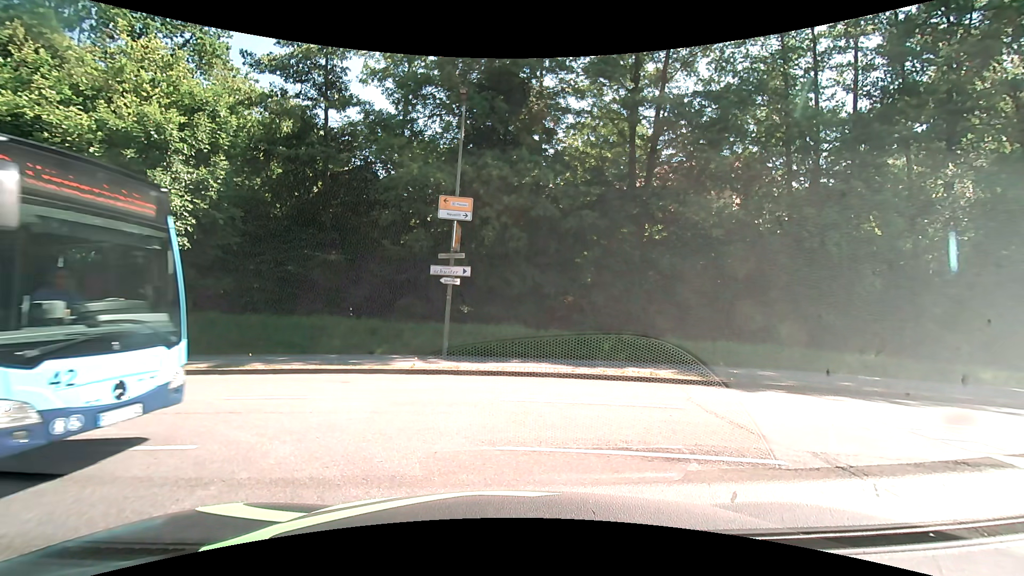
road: unclassified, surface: asphalt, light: Day
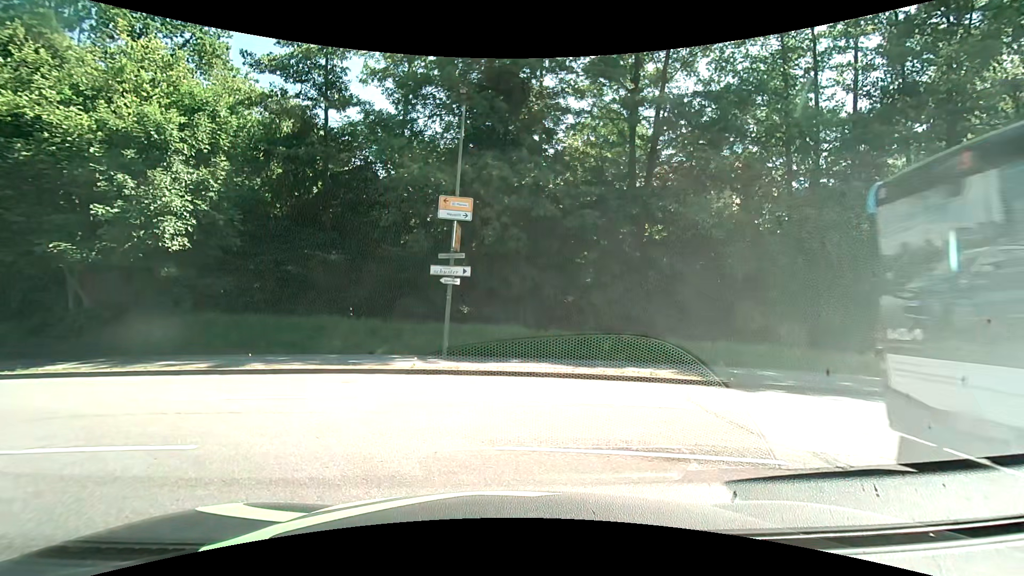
(0.0, 0.0) m; 0°
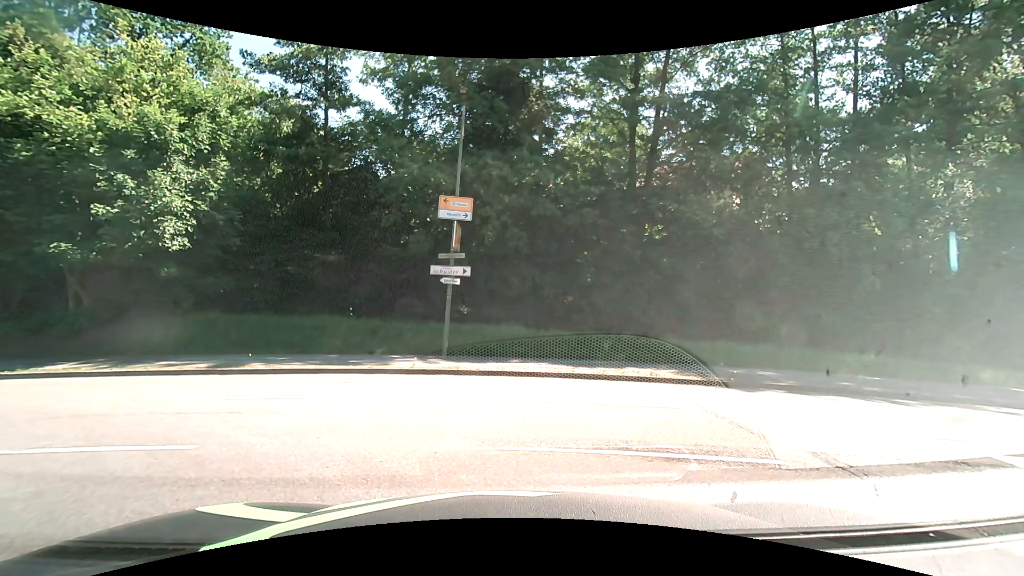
(0.0, 0.0) m; 0°
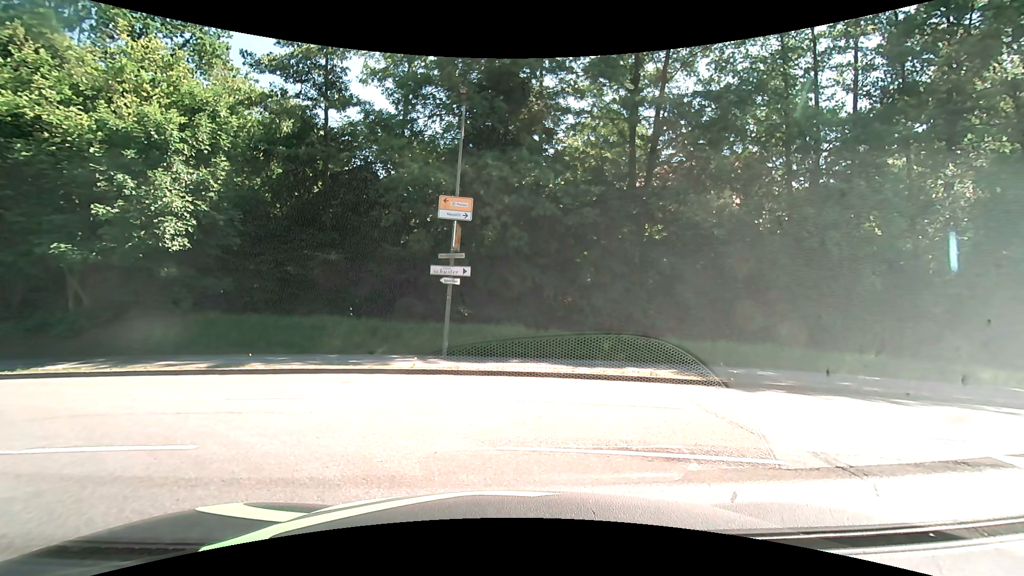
(0.0, 0.0) m; 0°
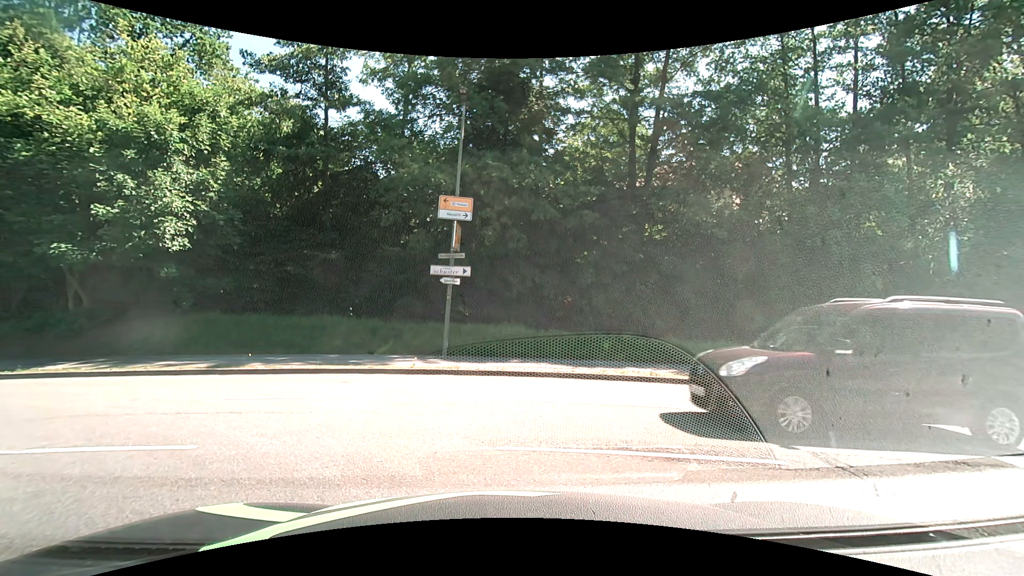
(0.0, 0.0) m; 0°
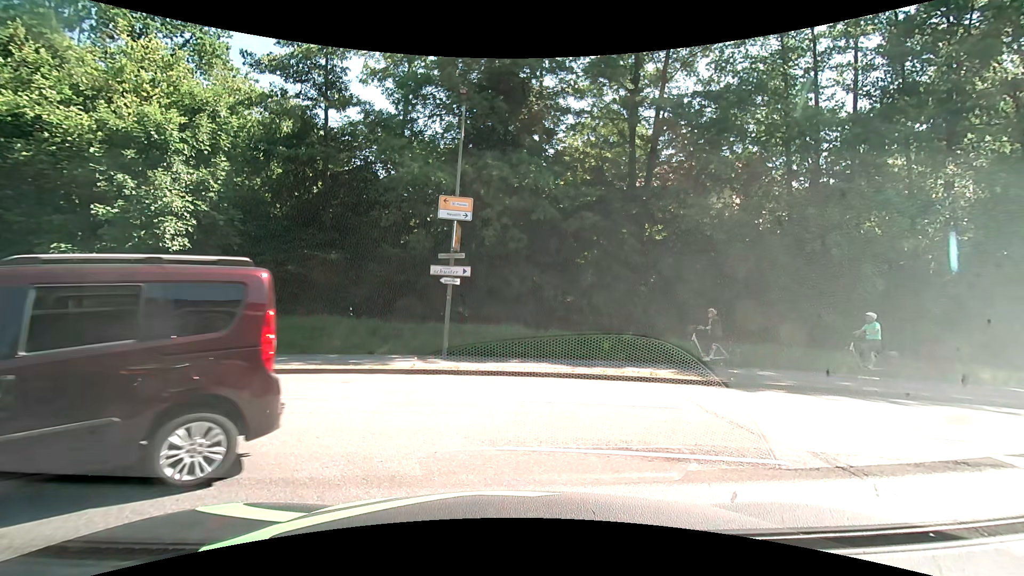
(0.0, 0.0) m; 0°
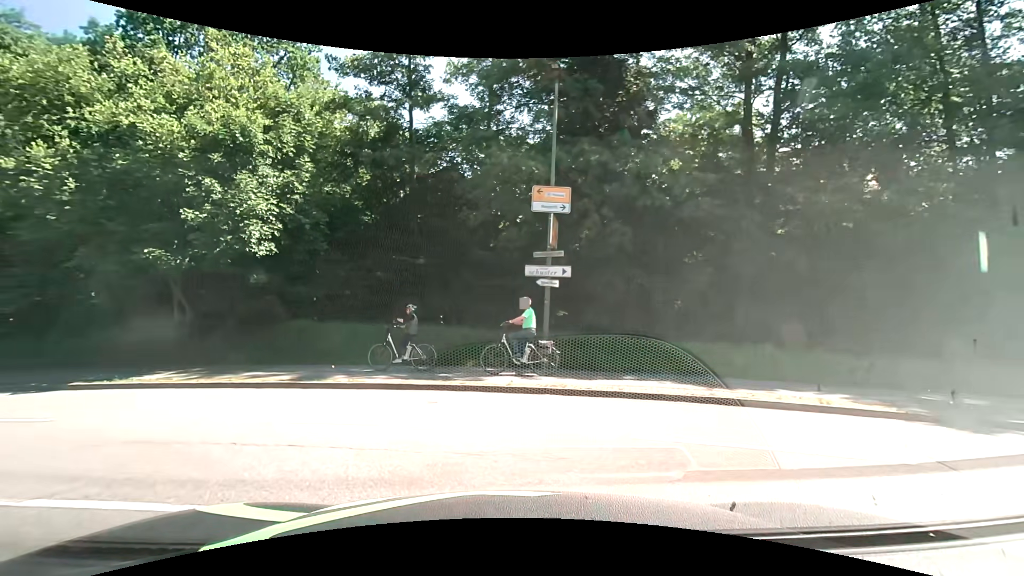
(-0.2, +2.2) m; -11°
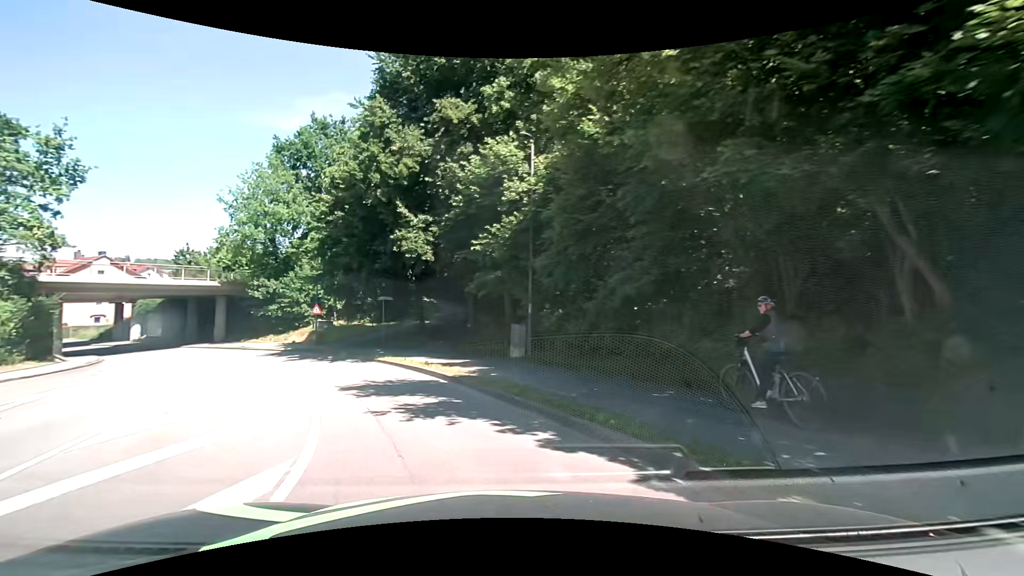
(-6.9, +10.2) m; -59°
